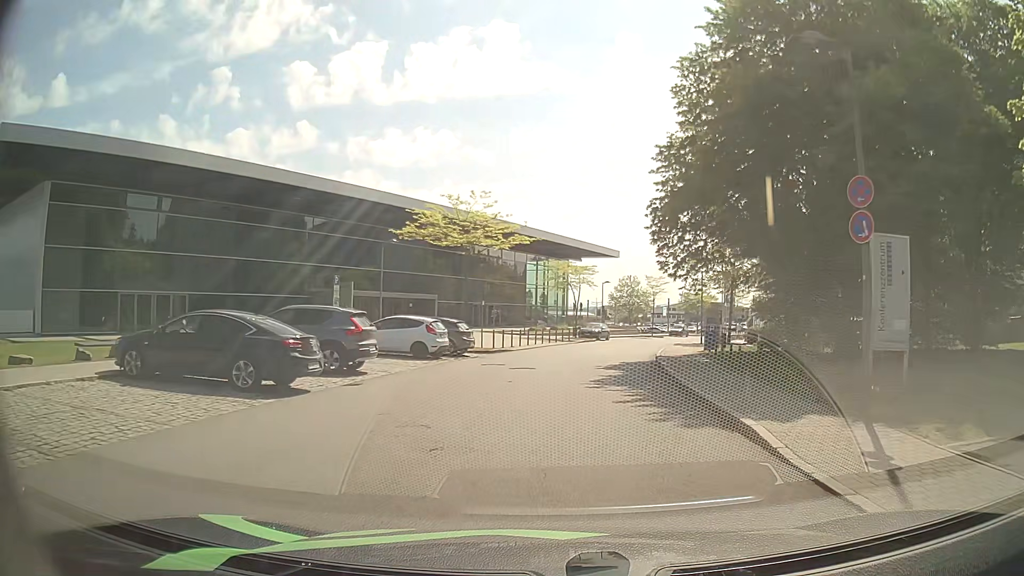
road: residential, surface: asphalt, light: Day
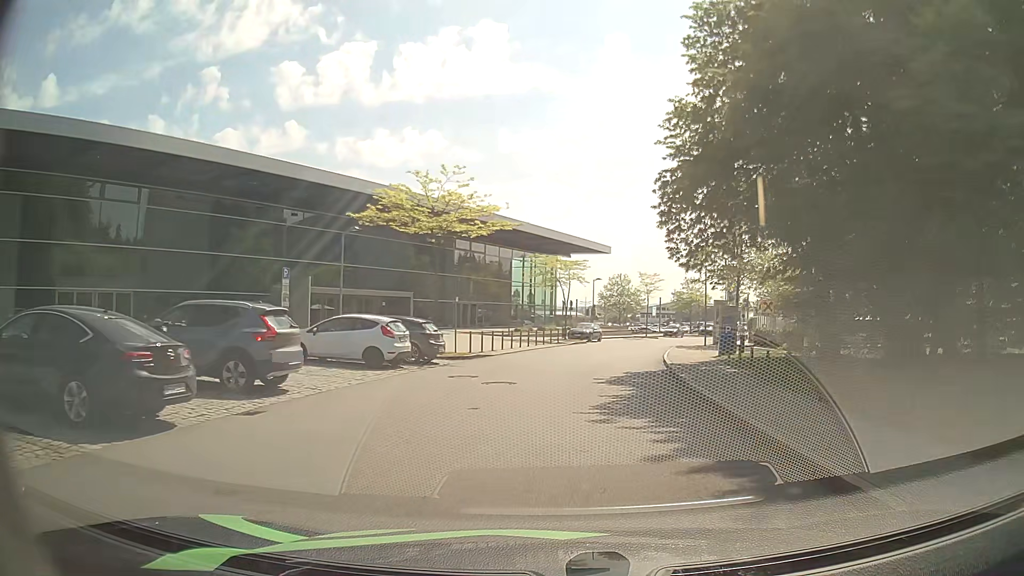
(+0.1, +4.7) m; +2°
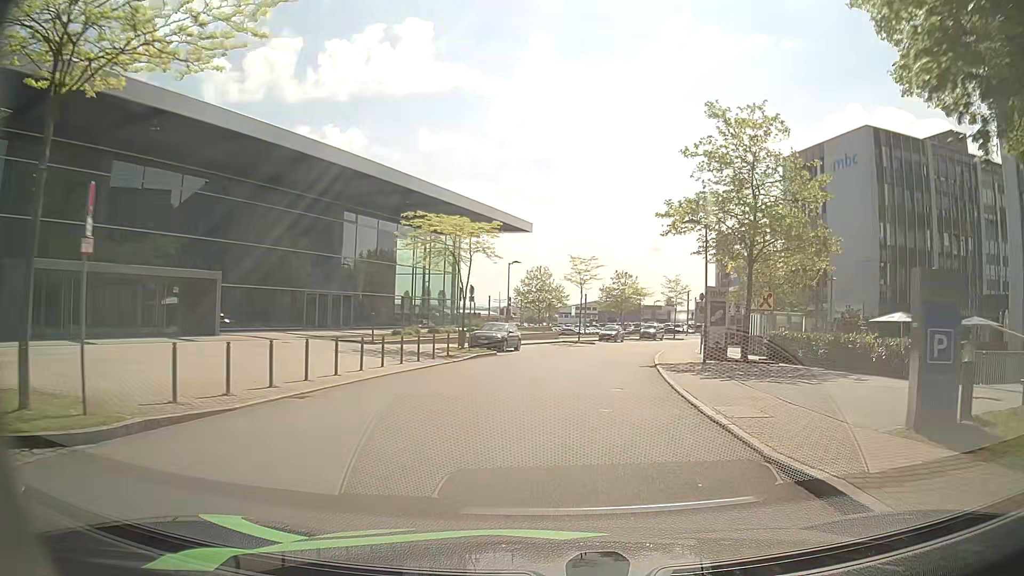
(+1.0, +18.3) m; +8°
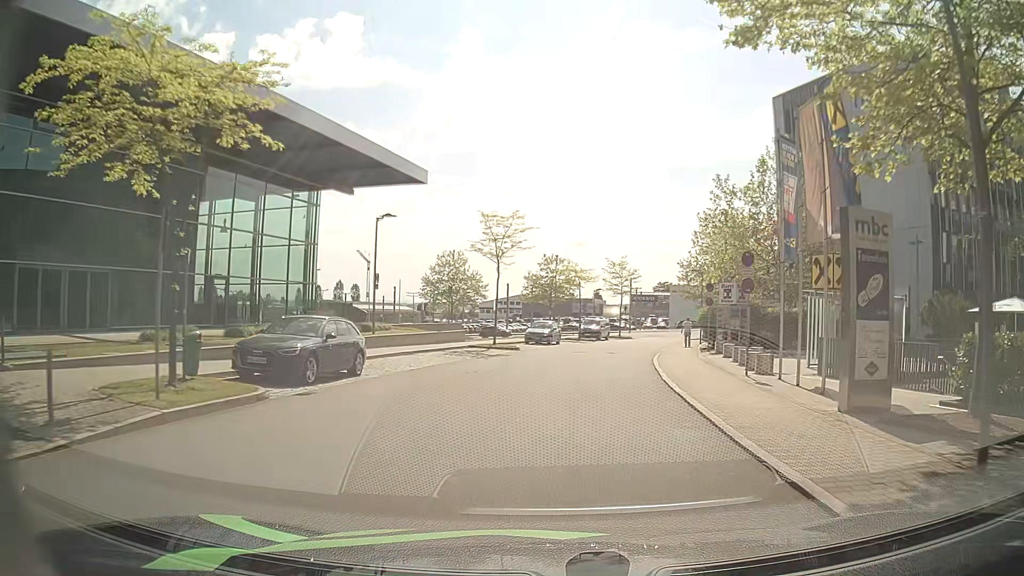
(+1.0, +19.2) m; +6°
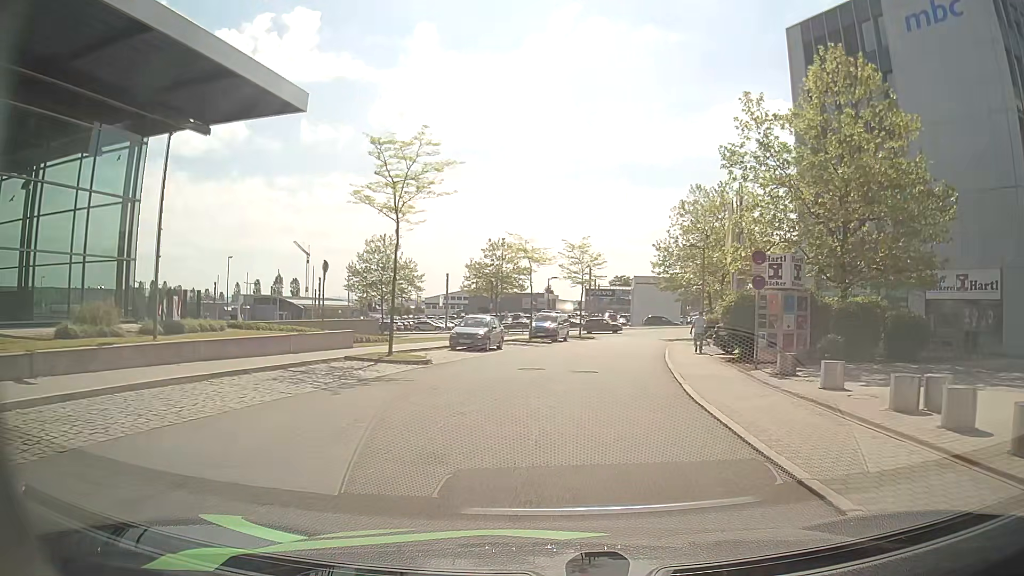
(+0.6, +13.8) m; +5°
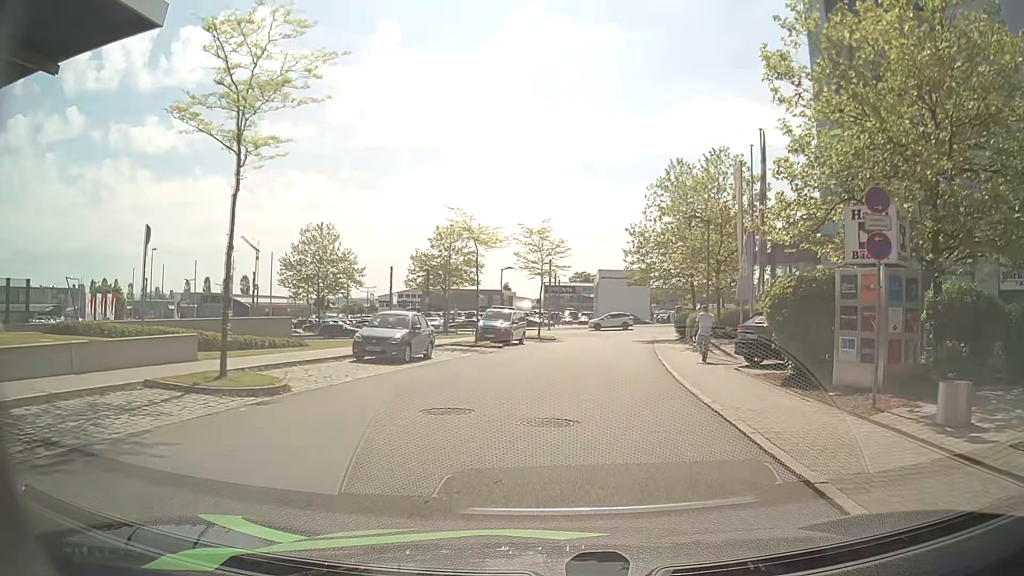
(+0.2, +9.0) m; +3°
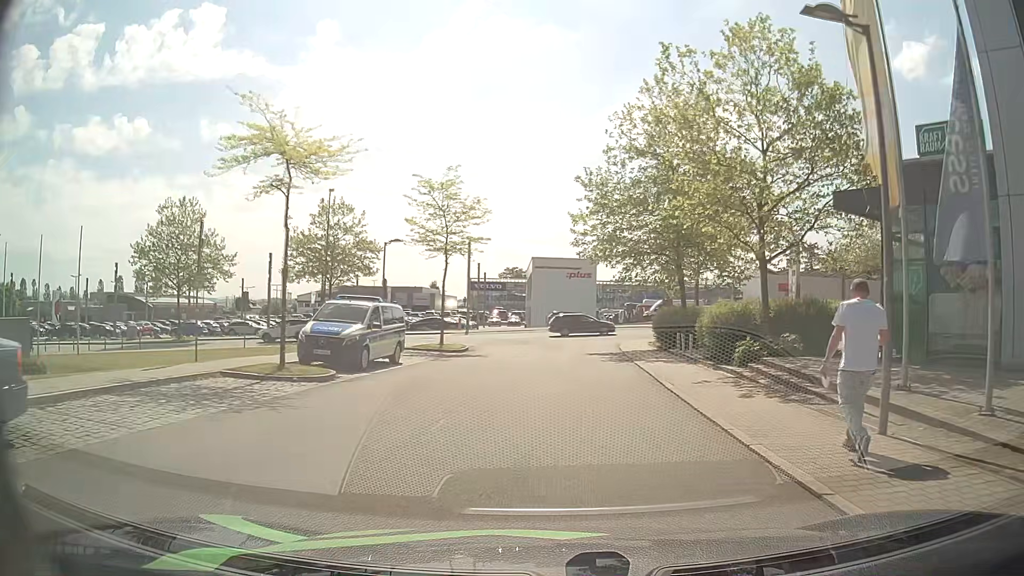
(+1.0, +17.3) m; +6°
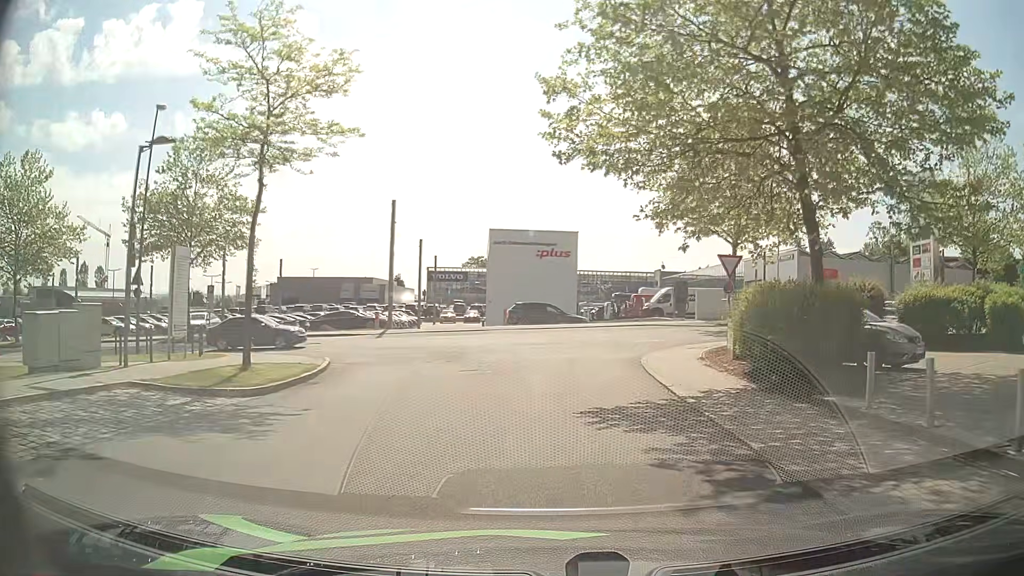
(+0.5, +18.6) m; +2°
(0, +10) (0, +20) (-2, +29) (-12, +31) (-22, +30) (-31, +29) (-41, +28) (-51, +29) (-61, +29) (-71, +28) m
